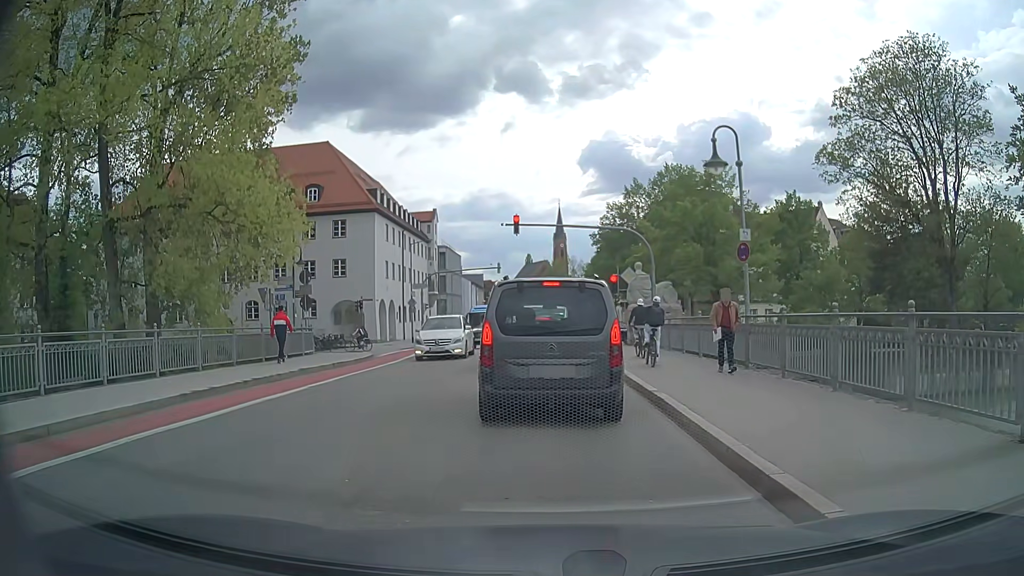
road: secondary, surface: asphalt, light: Day
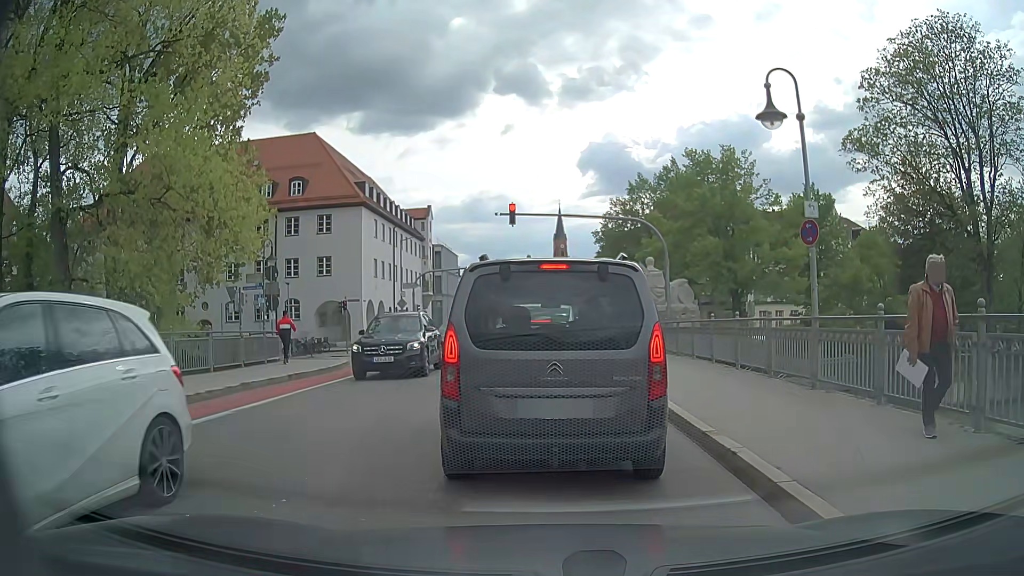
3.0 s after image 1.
(-0.1, +3.6) m; -1°
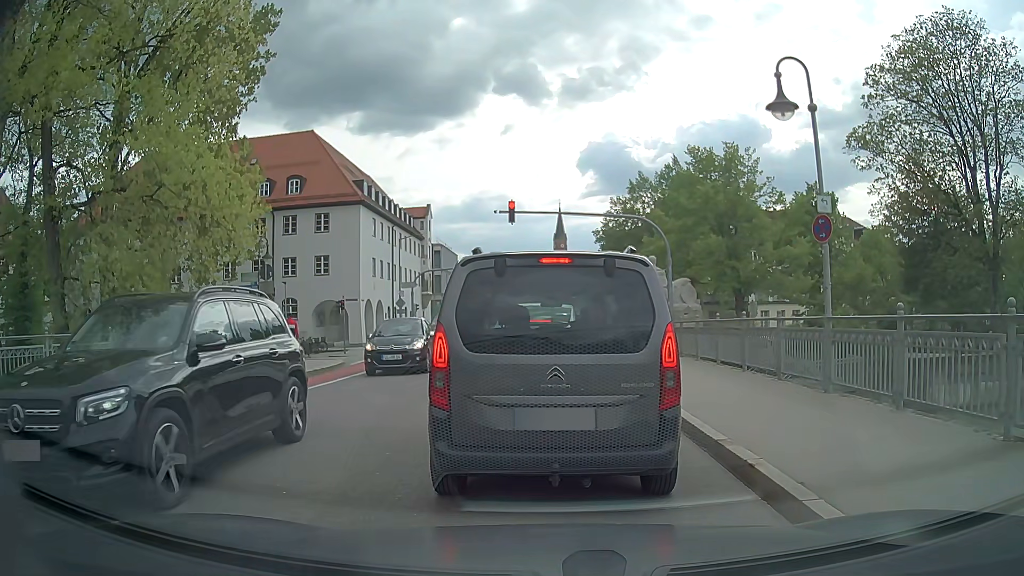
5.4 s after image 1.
(0.0, +0.6) m; 0°
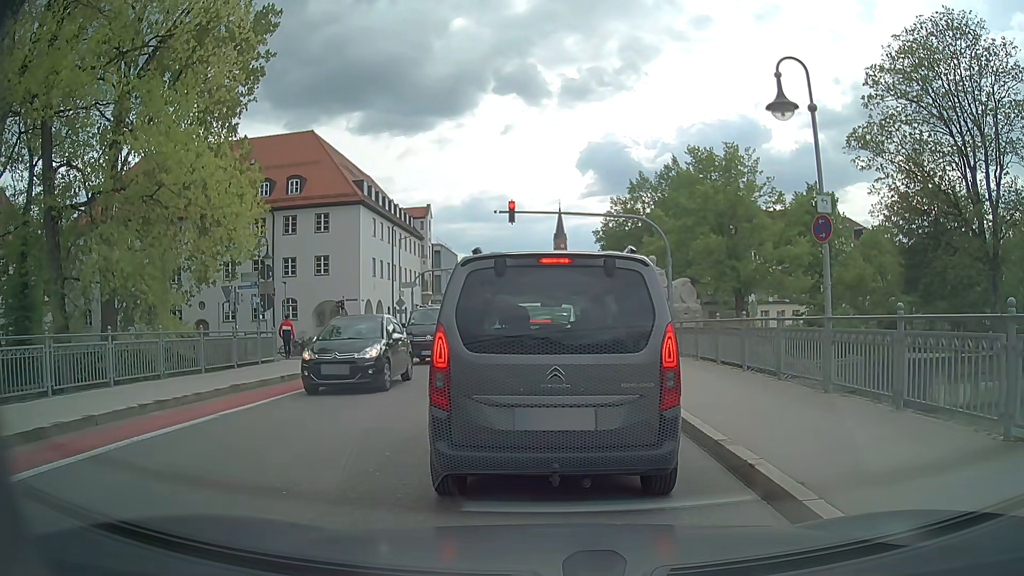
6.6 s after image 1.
(0.0, 0.0) m; 0°
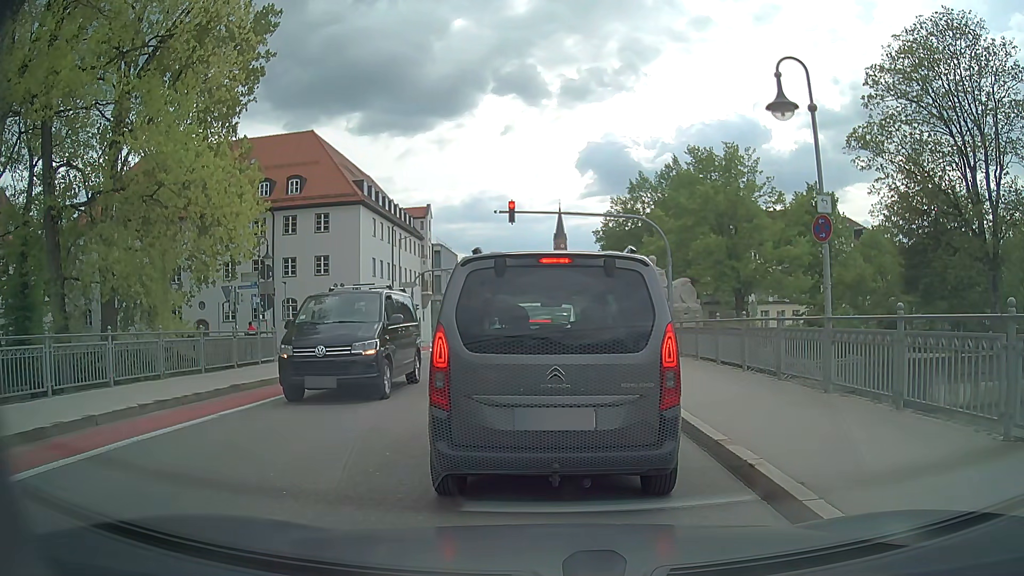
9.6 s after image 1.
(0.0, 0.0) m; 0°
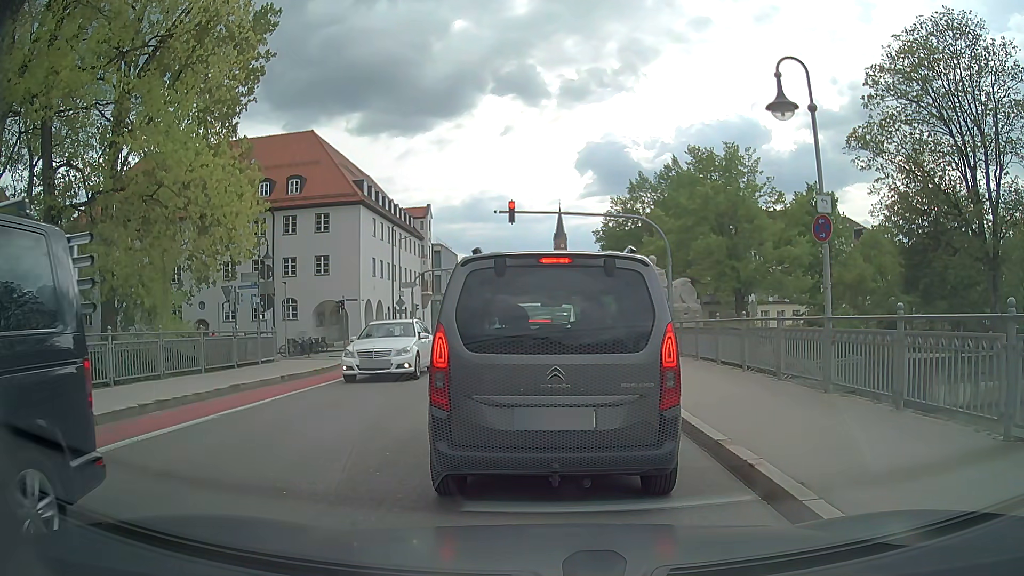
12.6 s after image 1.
(0.0, 0.0) m; 0°
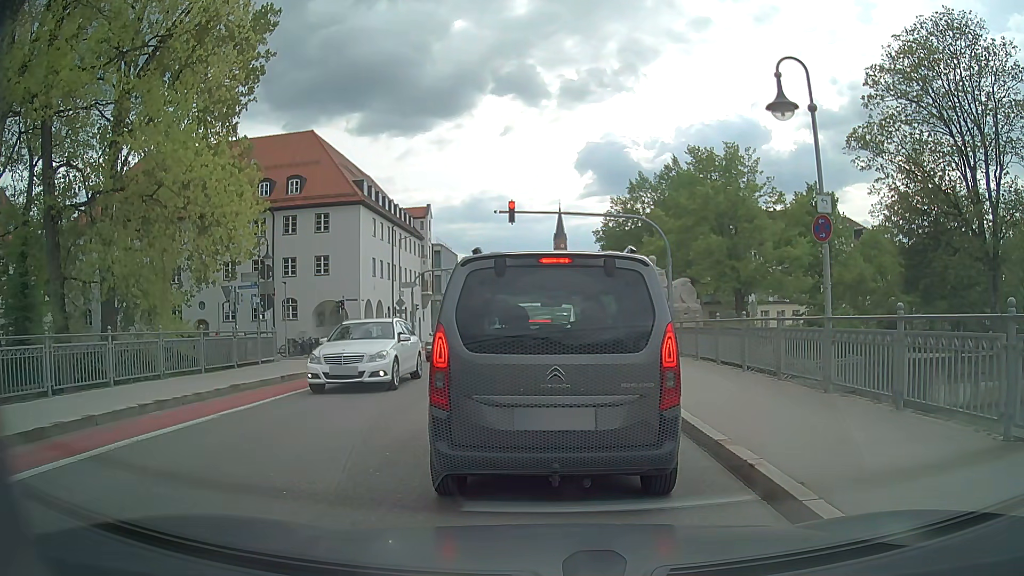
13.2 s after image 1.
(0.0, 0.0) m; 0°
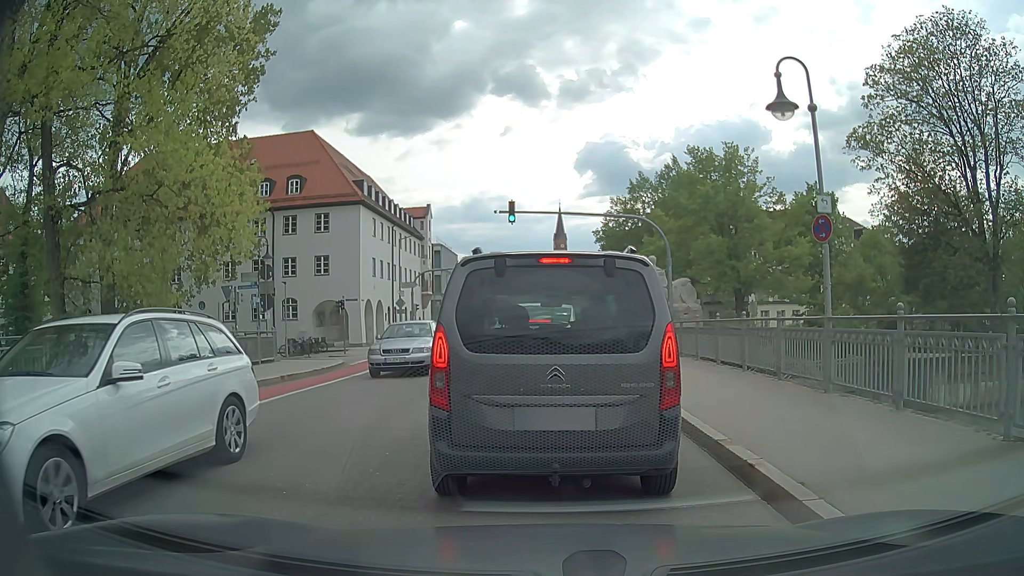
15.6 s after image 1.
(0.0, 0.0) m; 0°
